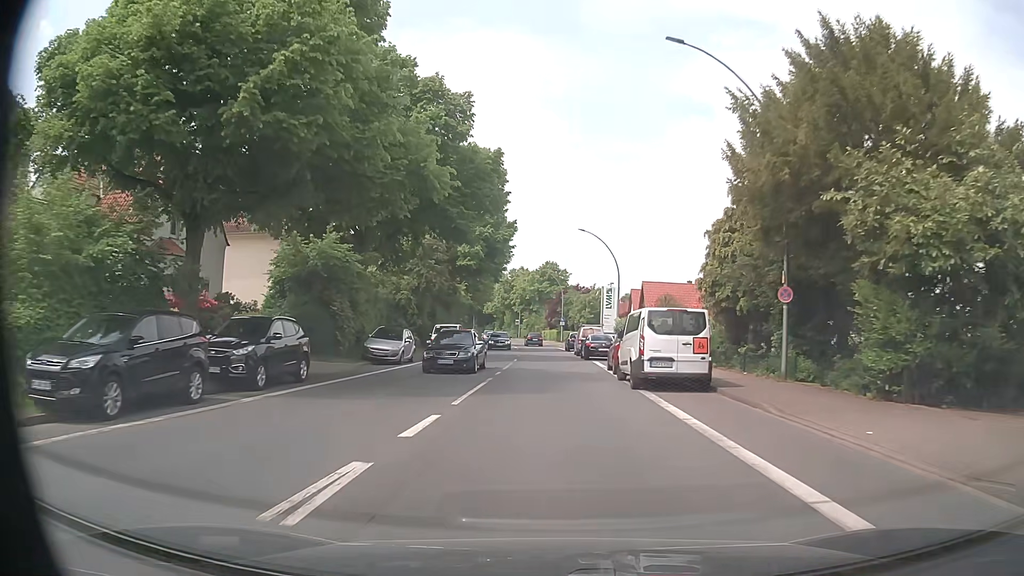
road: primary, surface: asphalt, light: Day
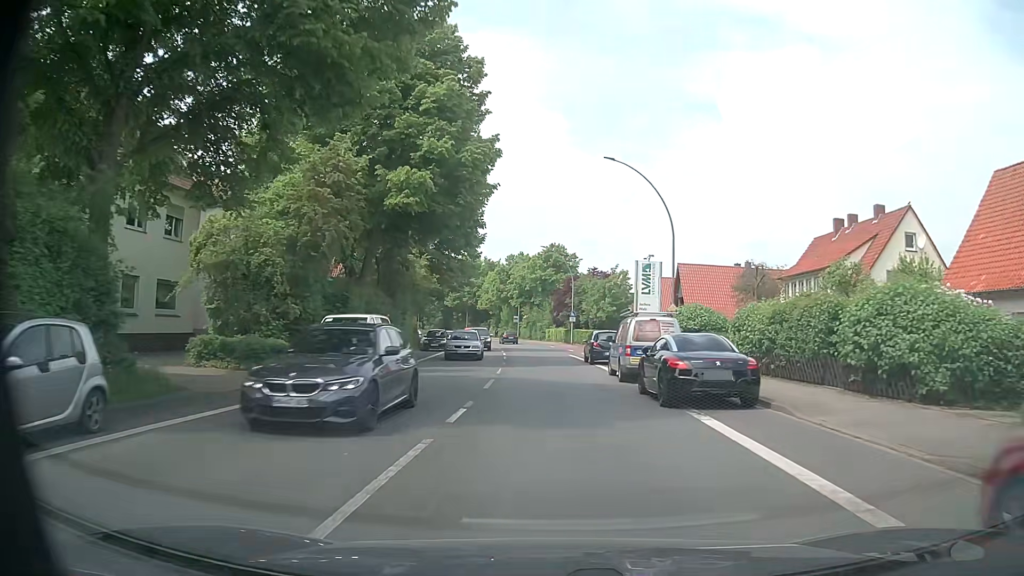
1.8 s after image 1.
(-0.2, +22.8) m; -1°
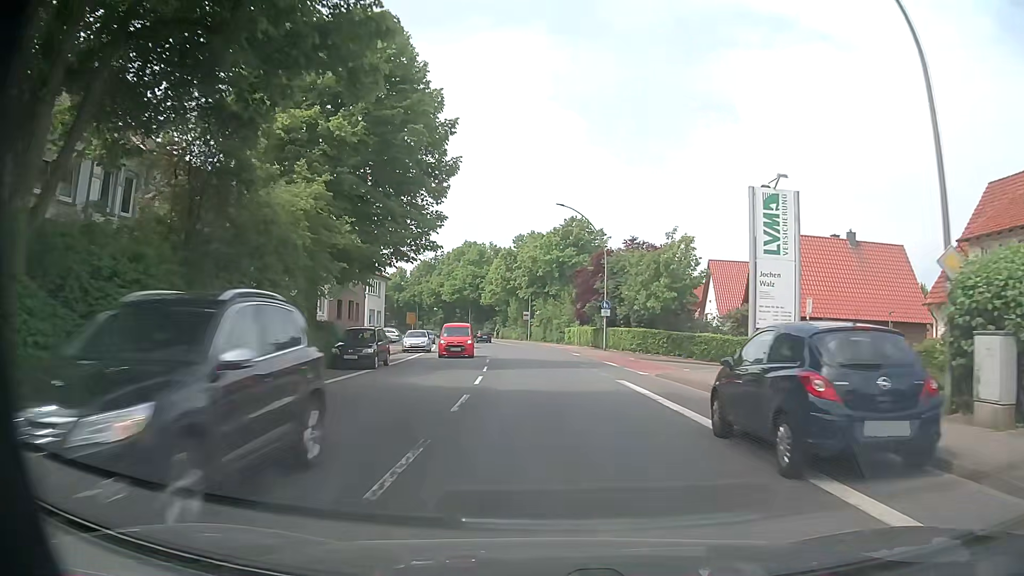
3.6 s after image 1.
(-0.2, +22.8) m; -1°
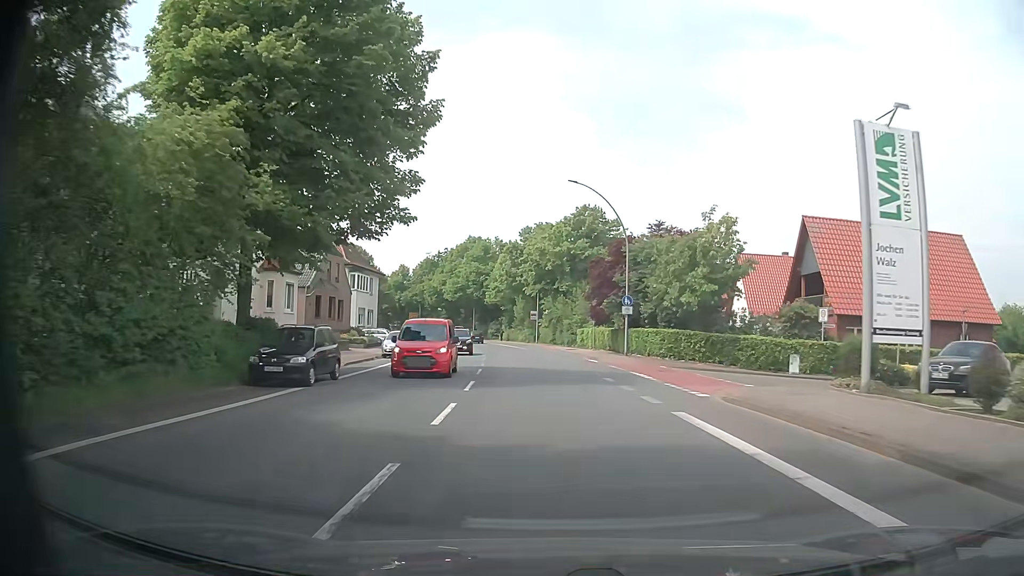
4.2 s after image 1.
(-0.1, +7.6) m; -1°
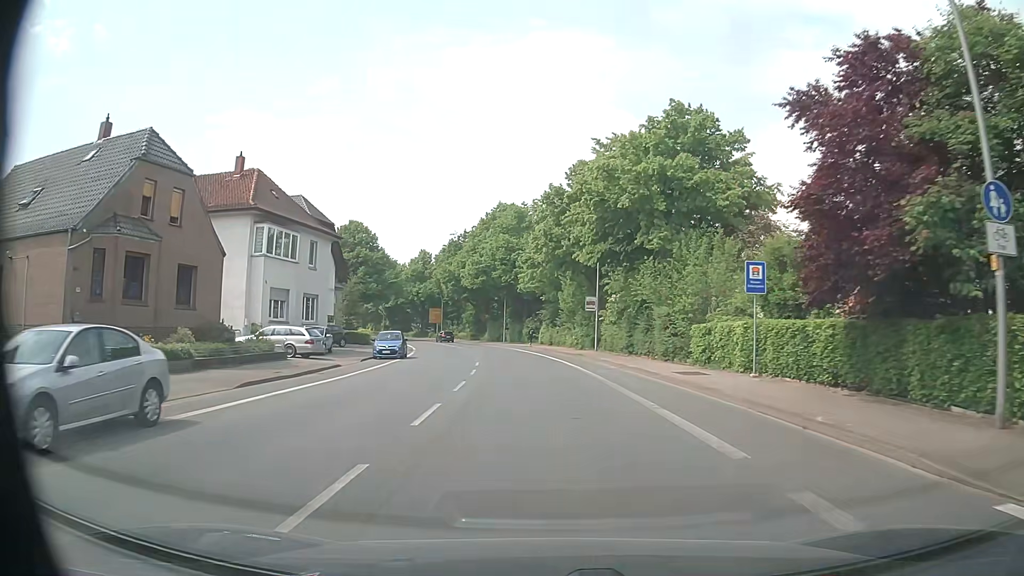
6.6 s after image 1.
(-1.2, +30.4) m; -4°
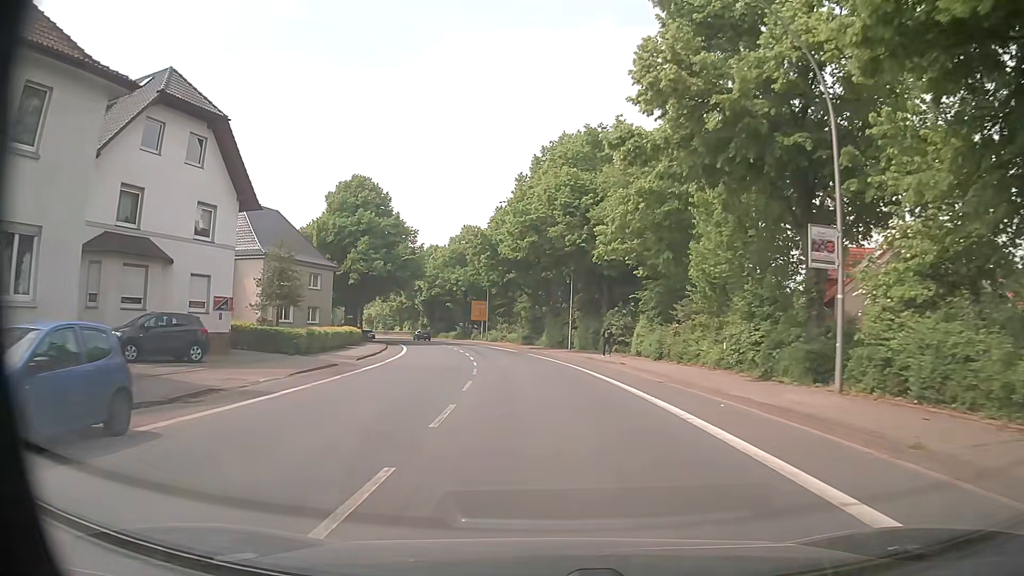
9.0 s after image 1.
(-1.6, +30.4) m; -6°
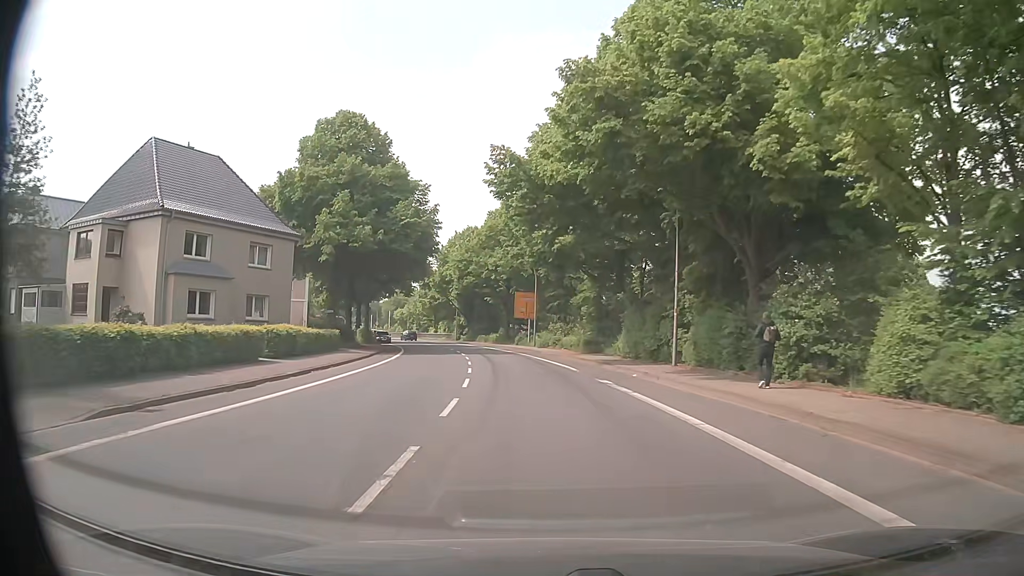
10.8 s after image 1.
(-1.0, +22.9) m; -5°
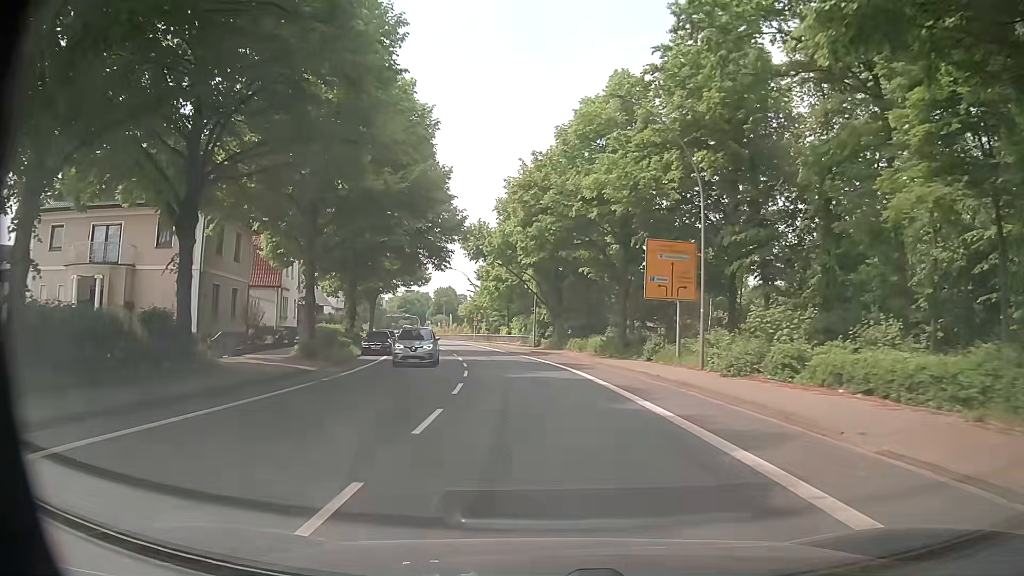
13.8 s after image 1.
(-3.0, +38.2) m; -10°
(0, +10) (-1, +20) (-2, +30) (-3, +40) (-5, +50) (-7, +59) (-9, +69) (-11, +79) (-14, +89) (-17, +98) m
